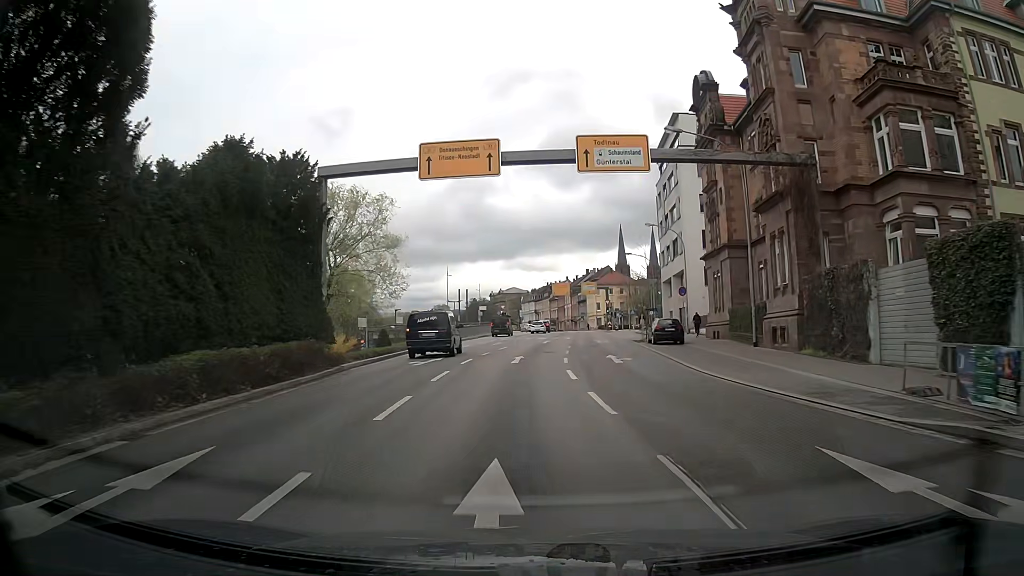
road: primary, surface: asphalt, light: Day
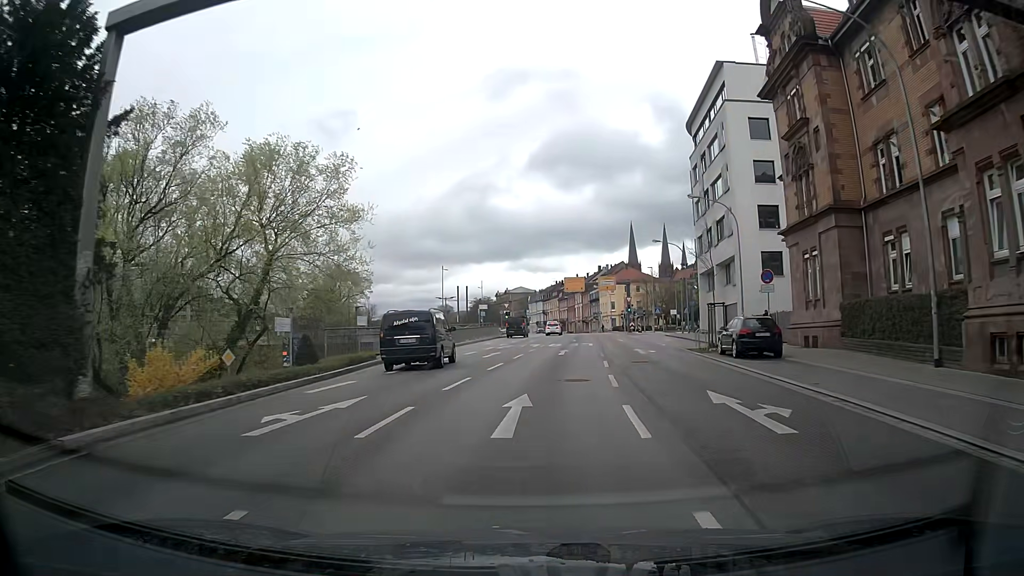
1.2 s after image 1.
(0.0, +13.9) m; 0°
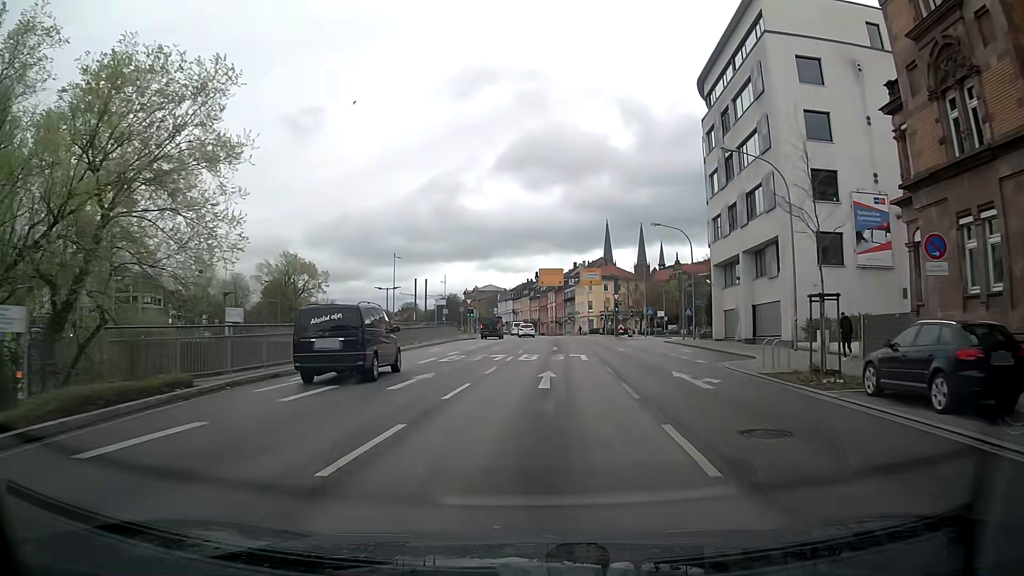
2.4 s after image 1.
(+0.3, +14.0) m; +2°
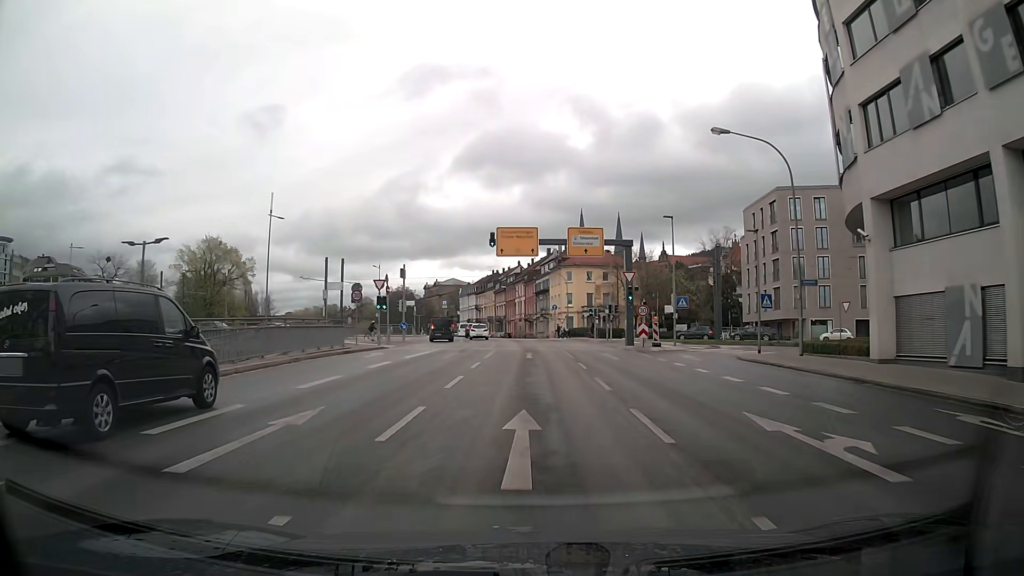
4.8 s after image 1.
(+1.3, +28.4) m; +3°
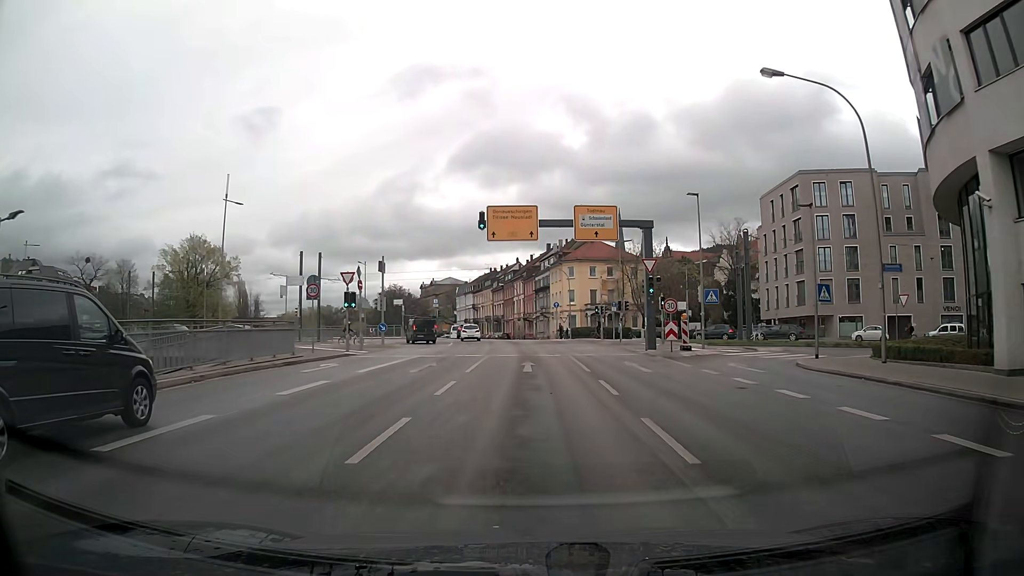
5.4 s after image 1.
(0.0, +7.2) m; 0°
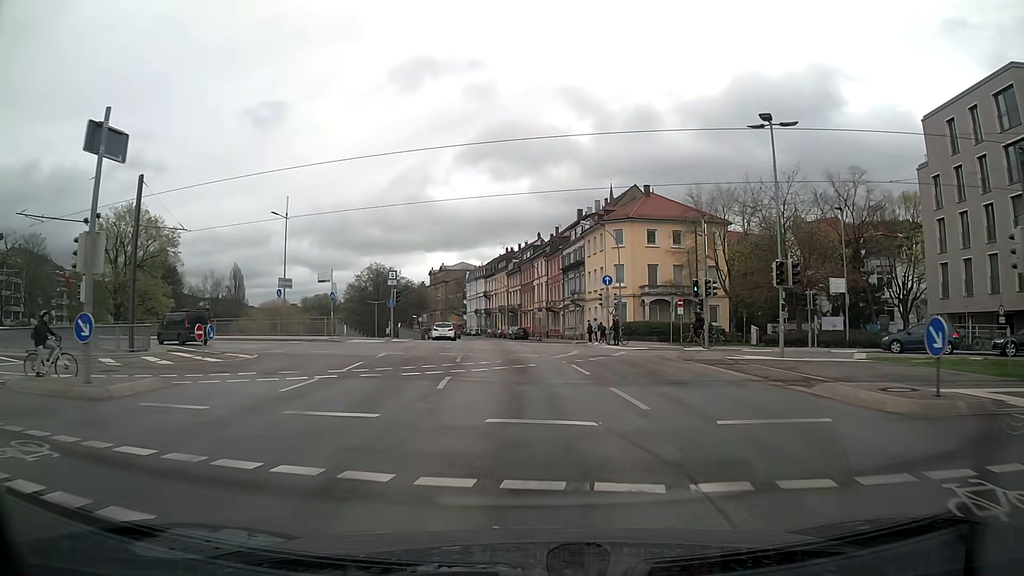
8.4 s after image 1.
(-0.2, +32.5) m; -1°
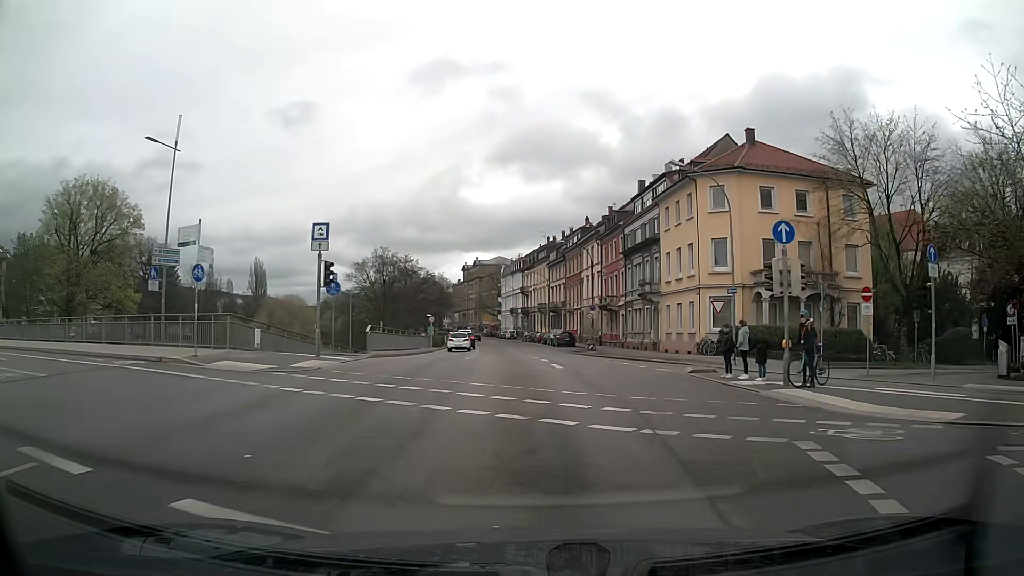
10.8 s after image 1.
(-0.8, +21.9) m; -3°
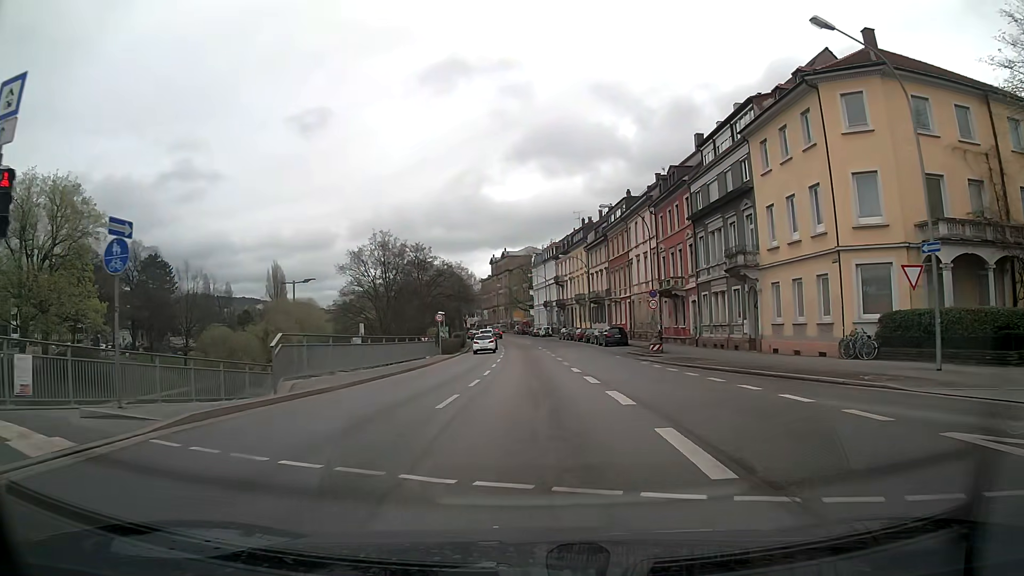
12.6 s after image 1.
(-0.4, +15.9) m; -3°
(0, +10) (-1, +20) (-2, +30) (-3, +40) (-3, +50) (-4, +60) (-5, +70) (-5, +80) (-6, +90) (-8, +100) m
